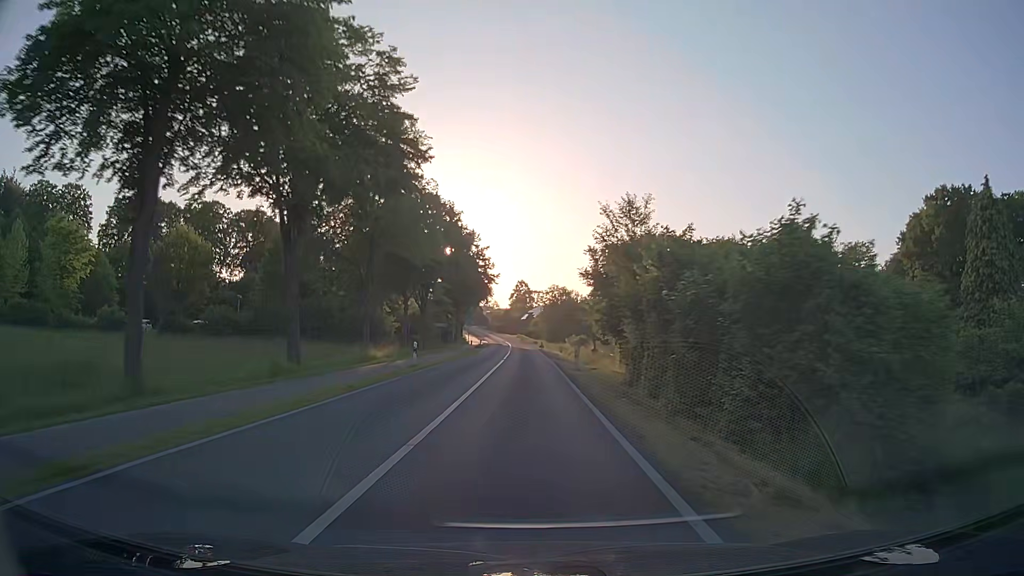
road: secondary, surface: asphalt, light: Day
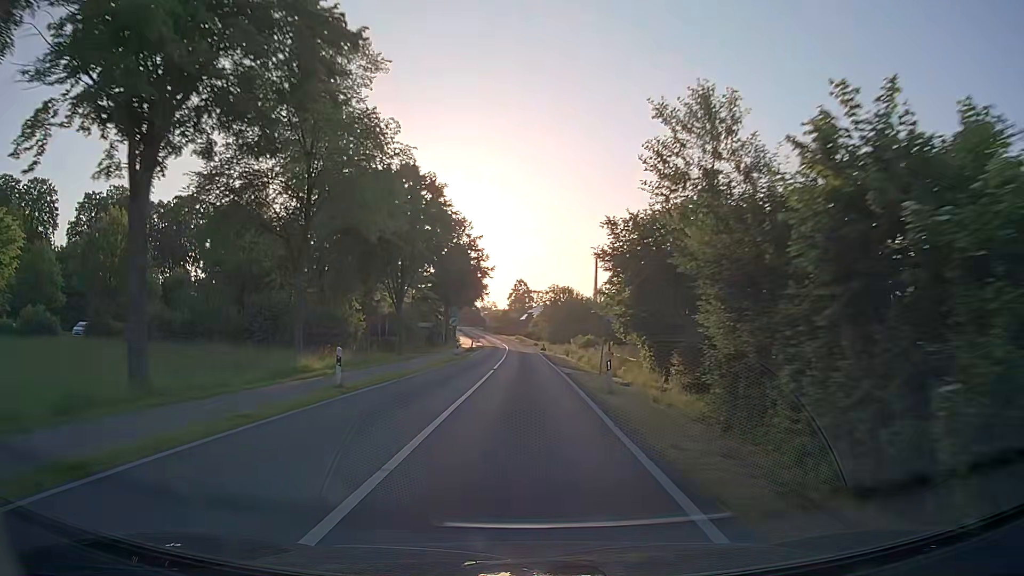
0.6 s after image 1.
(0.0, +11.7) m; 0°
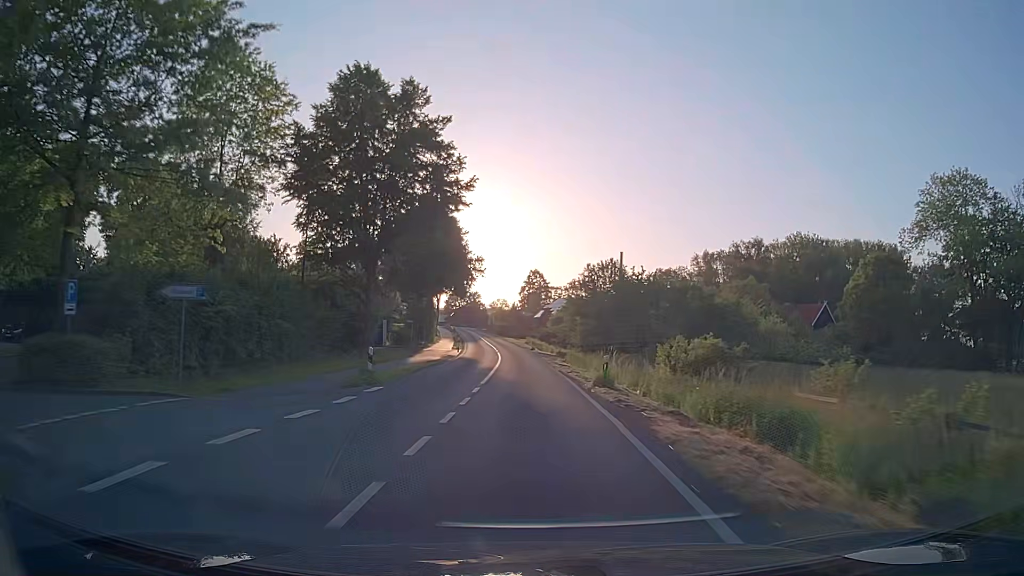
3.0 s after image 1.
(-0.4, +47.3) m; -1°
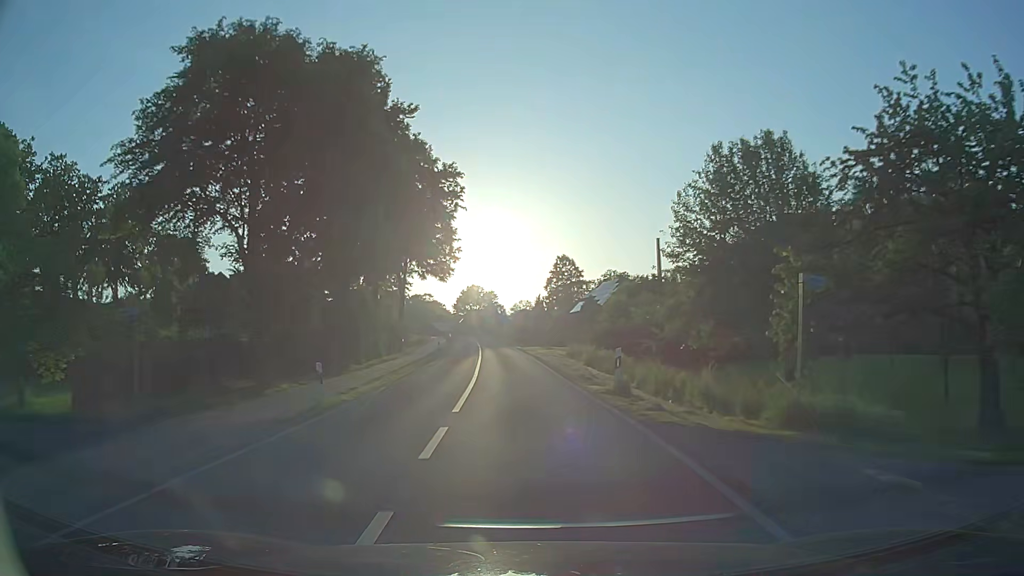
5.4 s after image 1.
(-1.0, +46.8) m; -2°
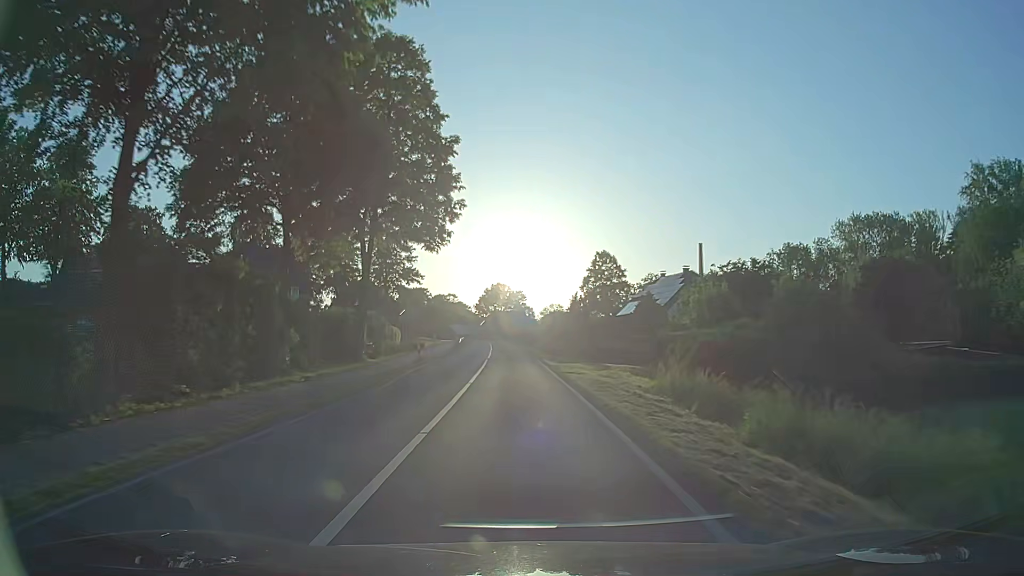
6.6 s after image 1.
(-0.6, +22.6) m; -3°
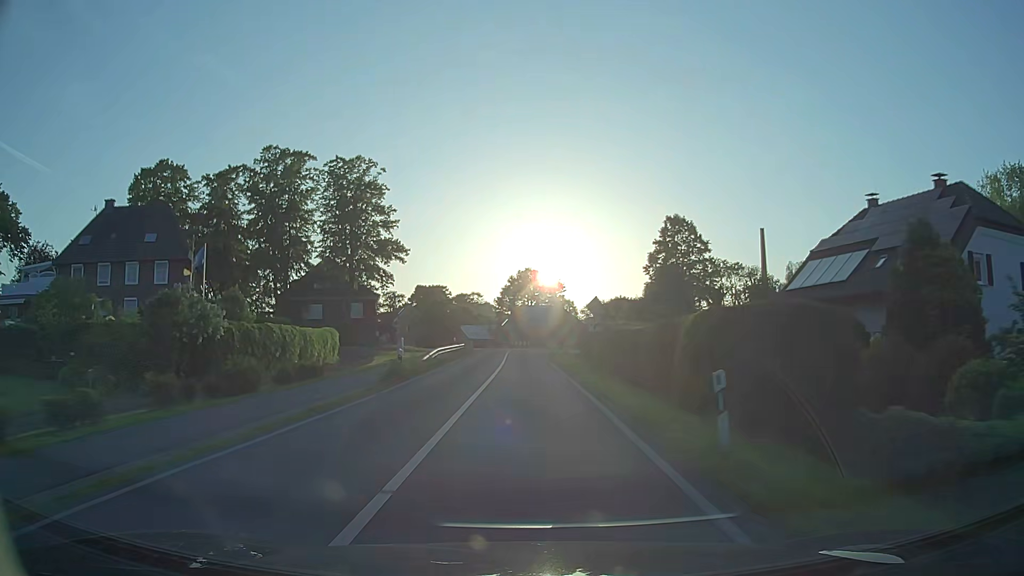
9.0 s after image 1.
(-1.0, +42.6) m; -3°
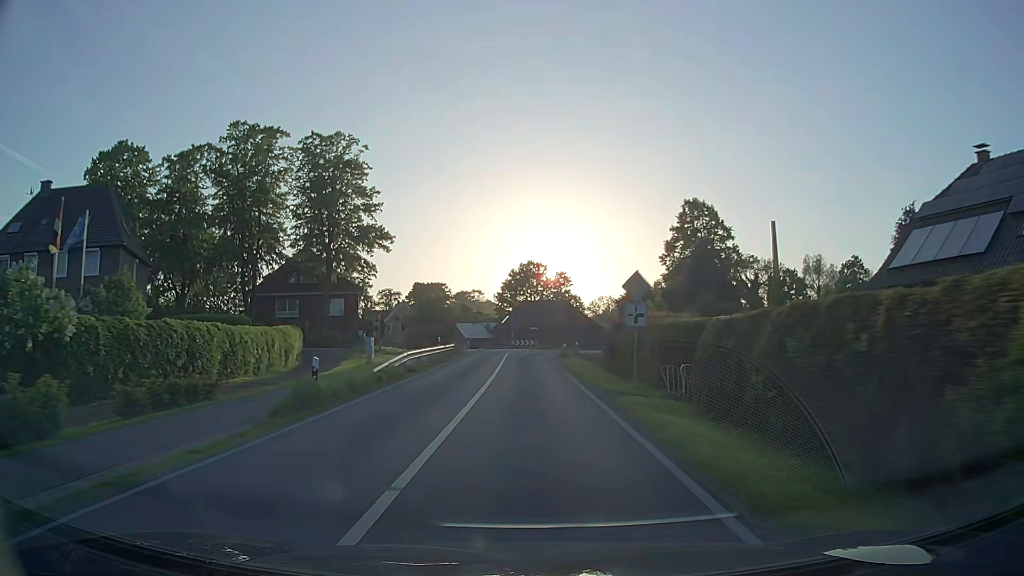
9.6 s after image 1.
(0.0, +9.9) m; 0°
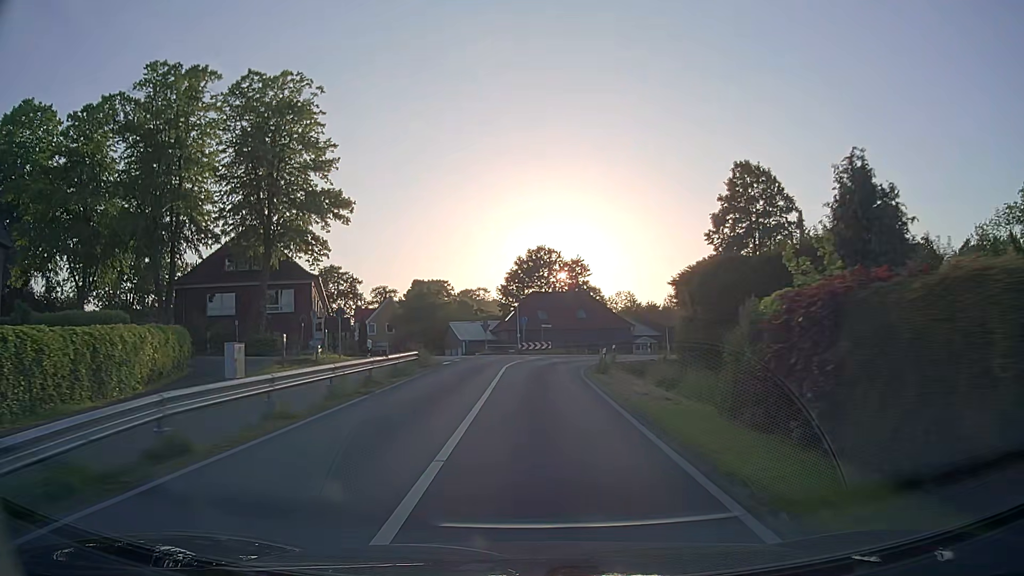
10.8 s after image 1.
(-0.2, +18.5) m; -1°
